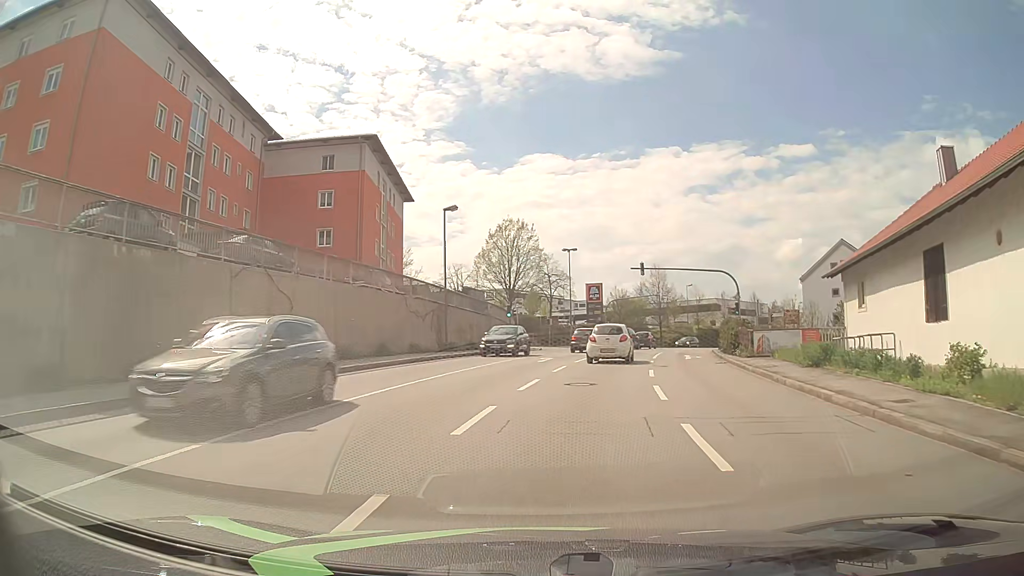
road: tertiary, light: Day
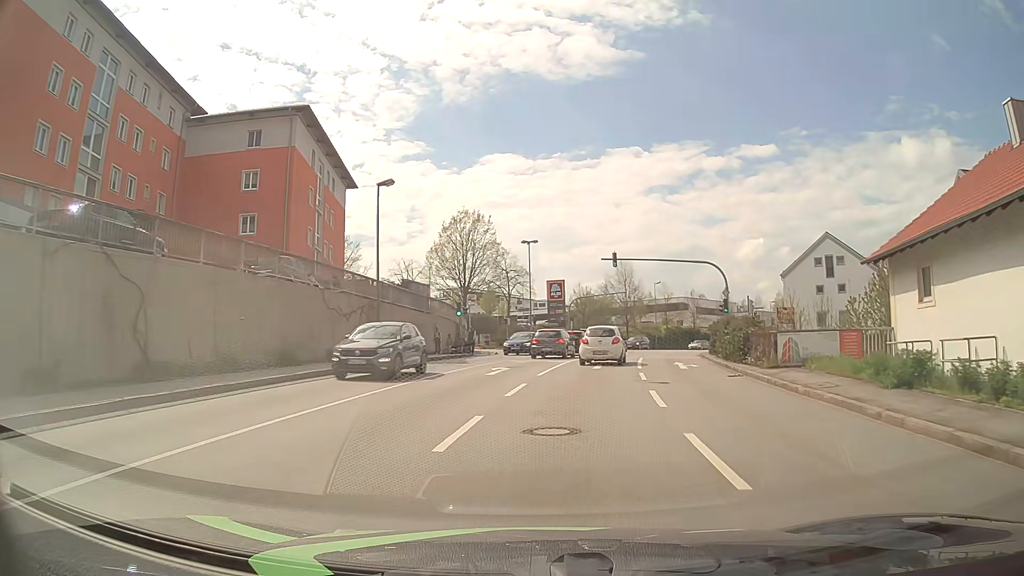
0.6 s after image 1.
(+0.2, +6.9) m; +4°
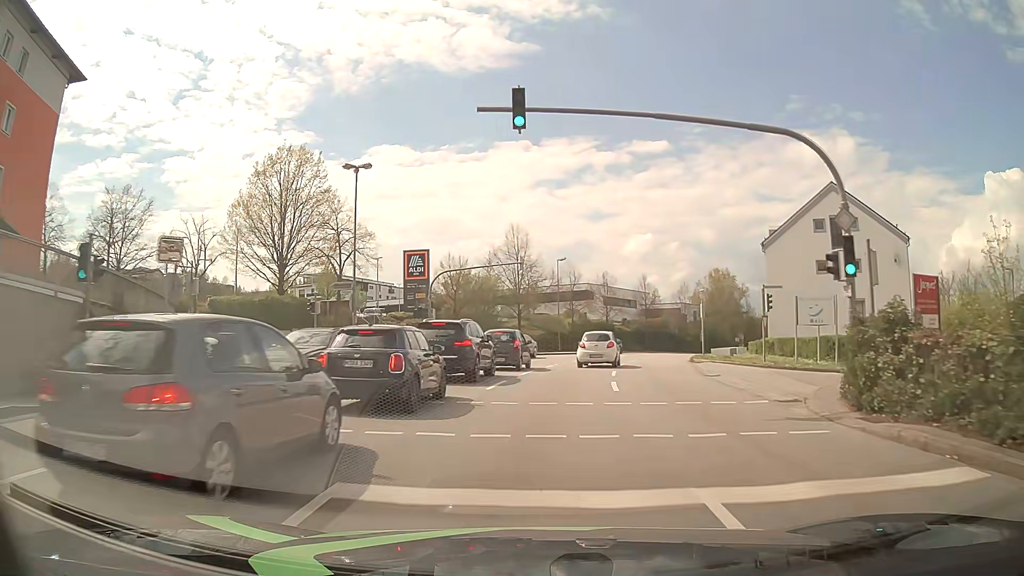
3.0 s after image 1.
(+2.6, +28.0) m; +10°
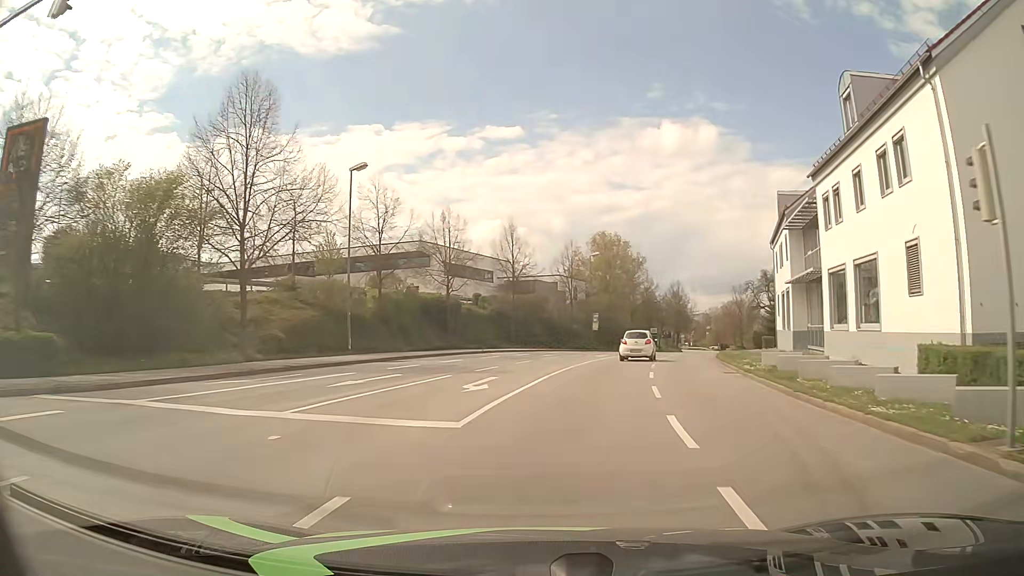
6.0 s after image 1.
(+4.1, +37.3) m; +13°
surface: asphalt
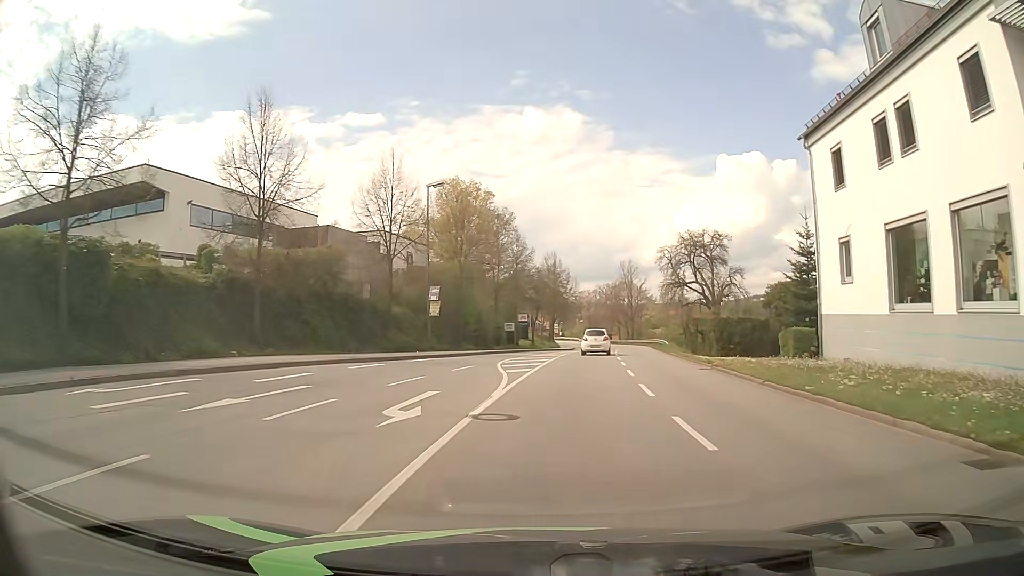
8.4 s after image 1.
(+3.3, +30.7) m; +12°
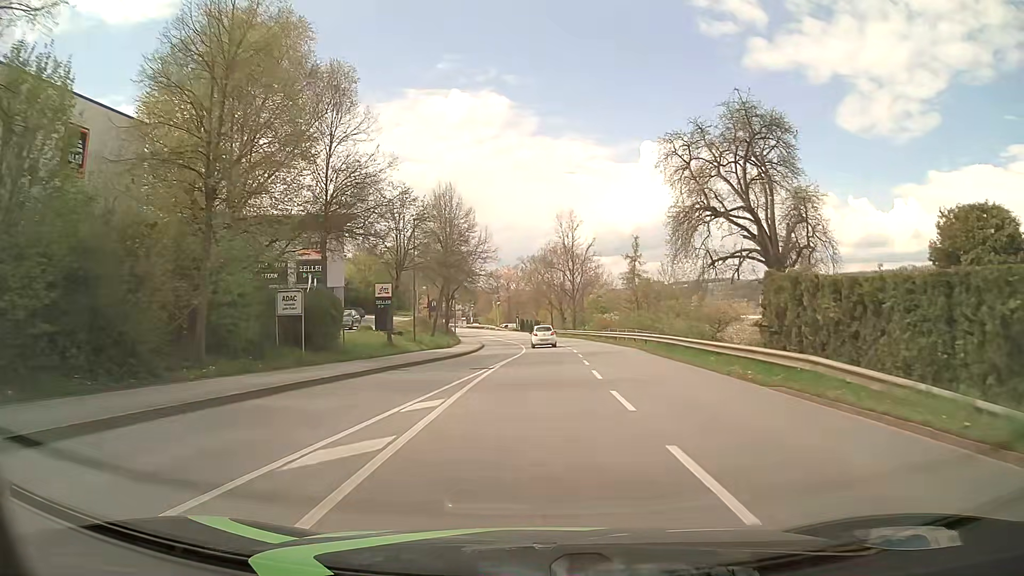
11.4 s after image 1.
(+2.9, +39.0) m; +7°
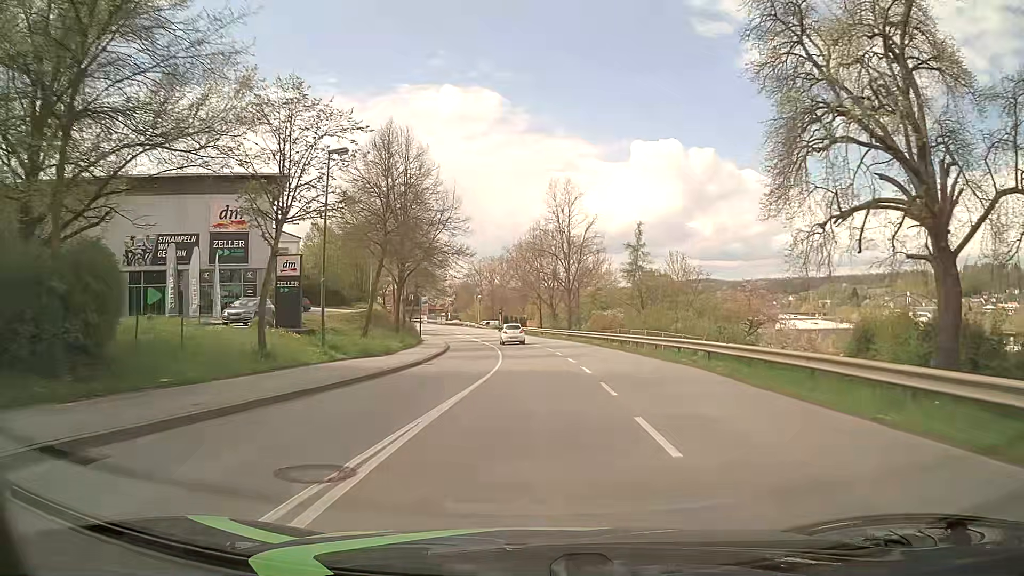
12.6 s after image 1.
(+0.2, +15.6) m; +1°
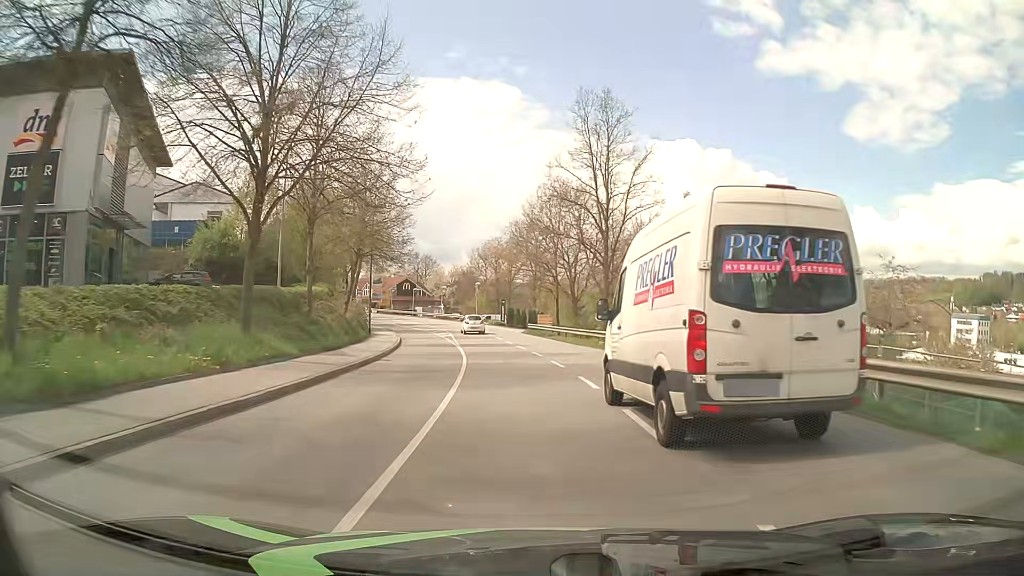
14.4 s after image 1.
(+0.1, +23.3) m; 0°
(0, +10) (-1, +20) (-2, +30) (-3, +40) (-5, +50) (-7, +59) (-9, +69) (-12, +79) (-16, +88) (-20, +97) m
